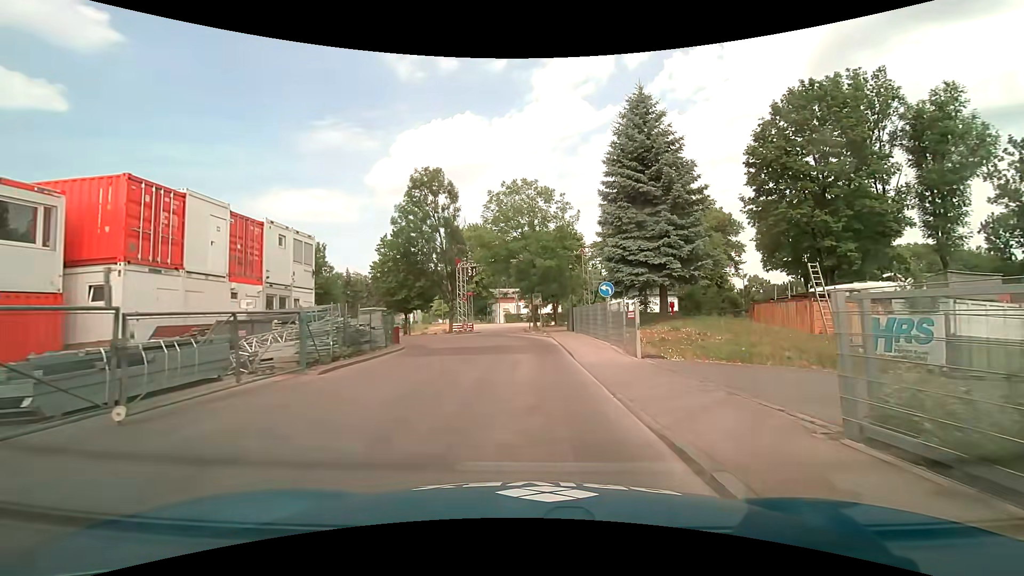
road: residential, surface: asphalt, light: Day
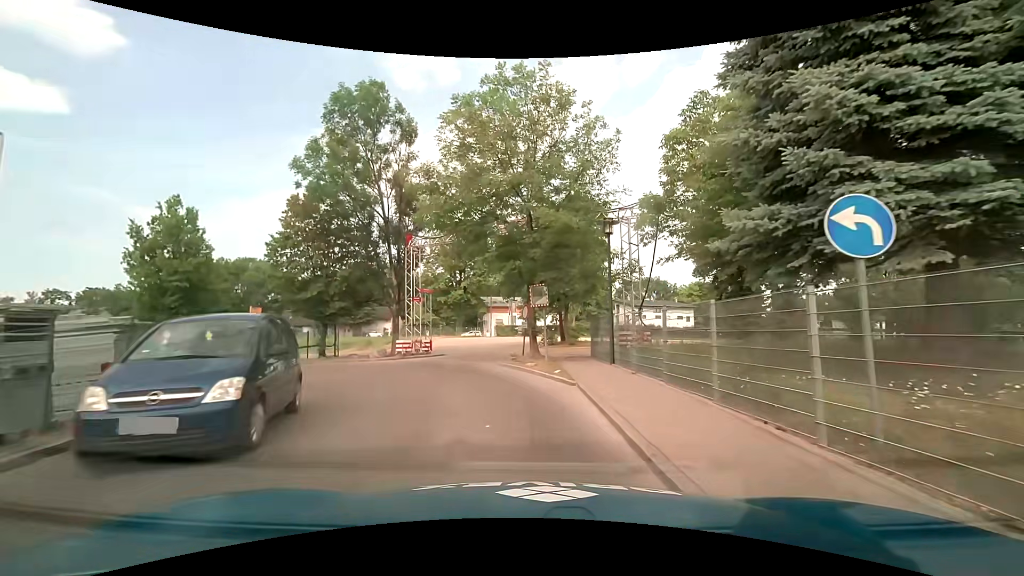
(+0.1, +15.8) m; 0°
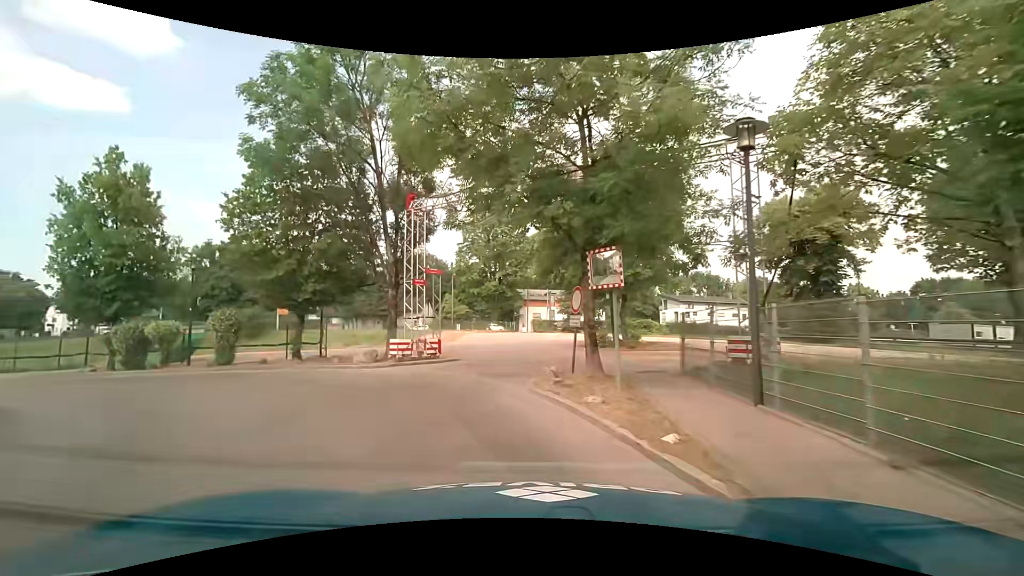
(-0.2, +7.1) m; -5°
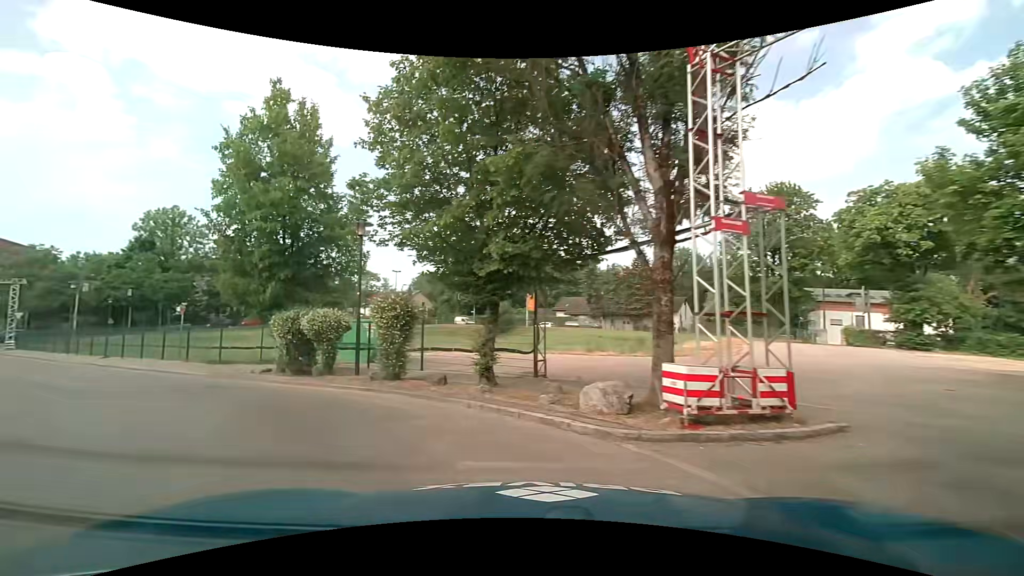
(-2.1, +10.0) m; -28°
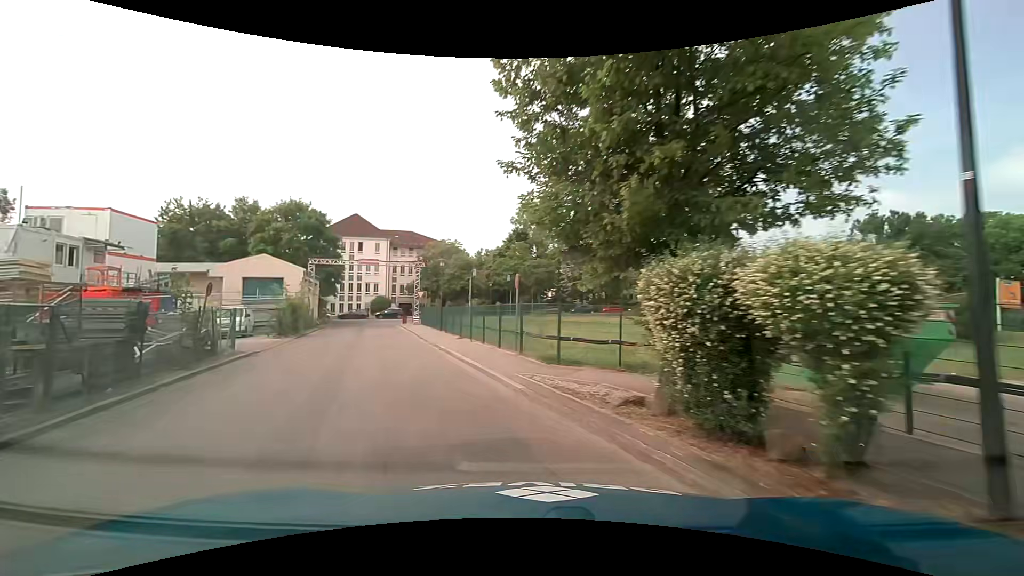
(-3.6, +9.8) m; -38°
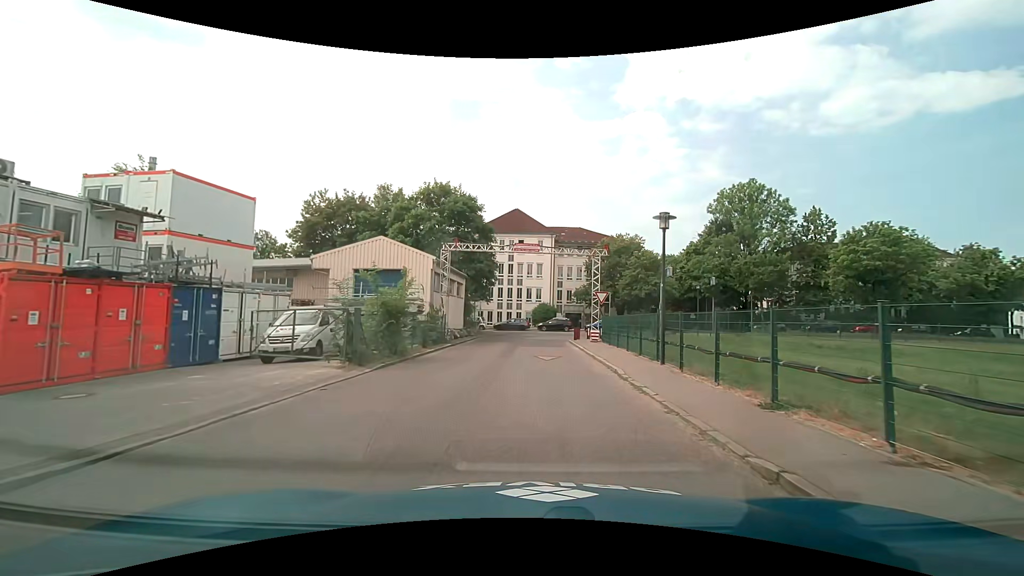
(-3.6, +15.4) m; -18°
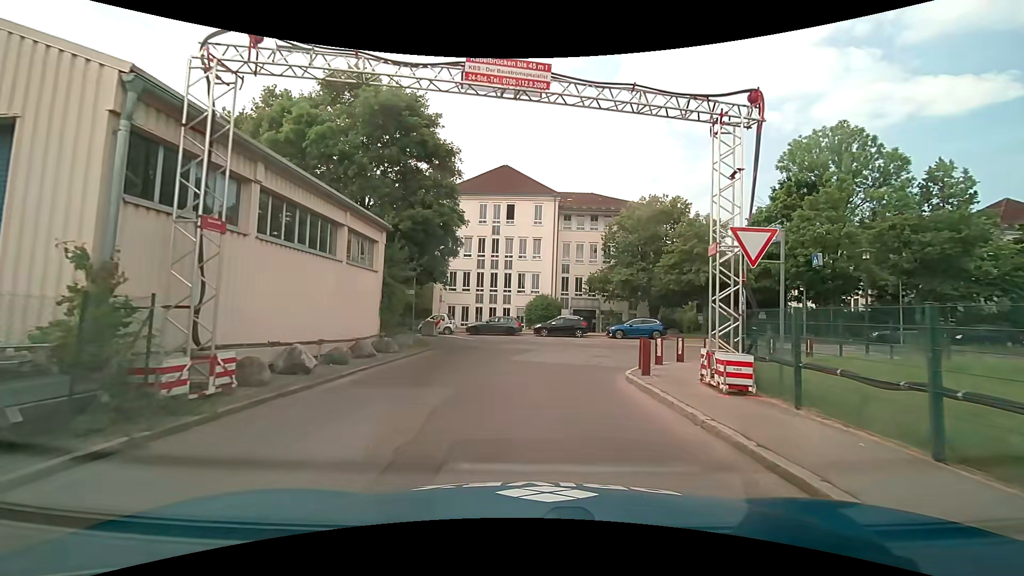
(+0.2, +20.6) m; +1°
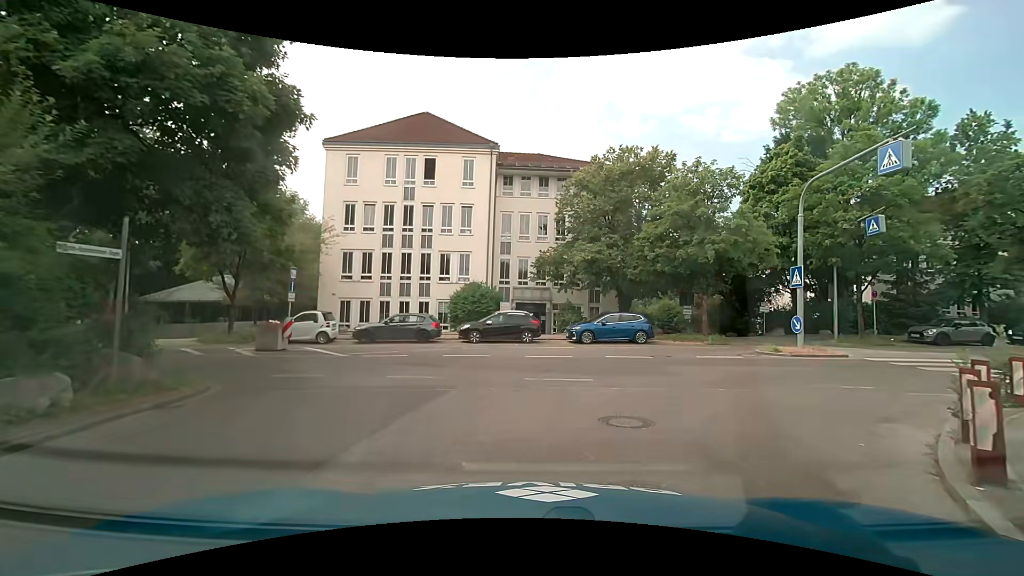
(+0.5, +12.8) m; +6°
